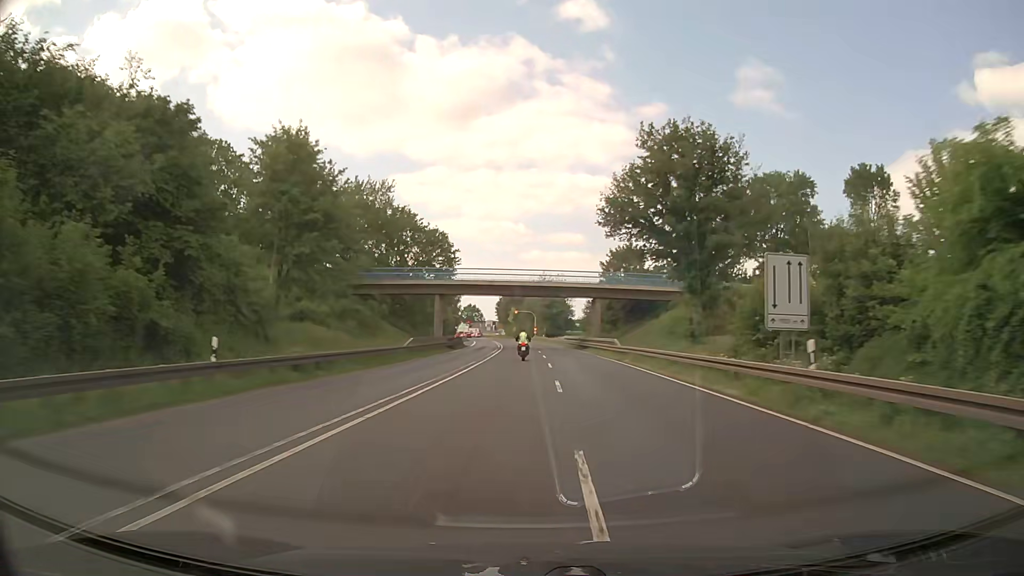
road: primary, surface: asphalt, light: Day
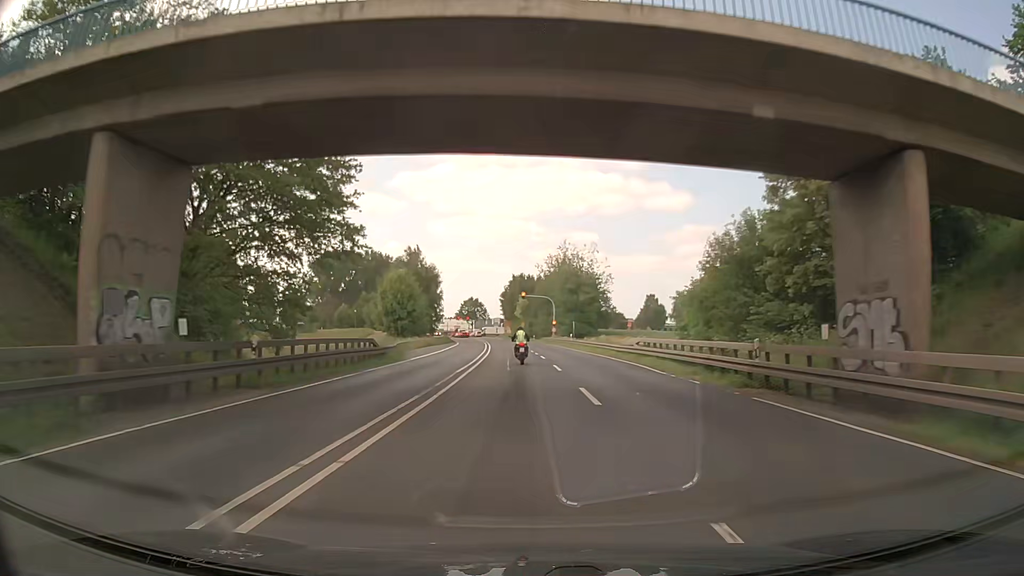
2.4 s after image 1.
(-0.1, +51.2) m; -1°
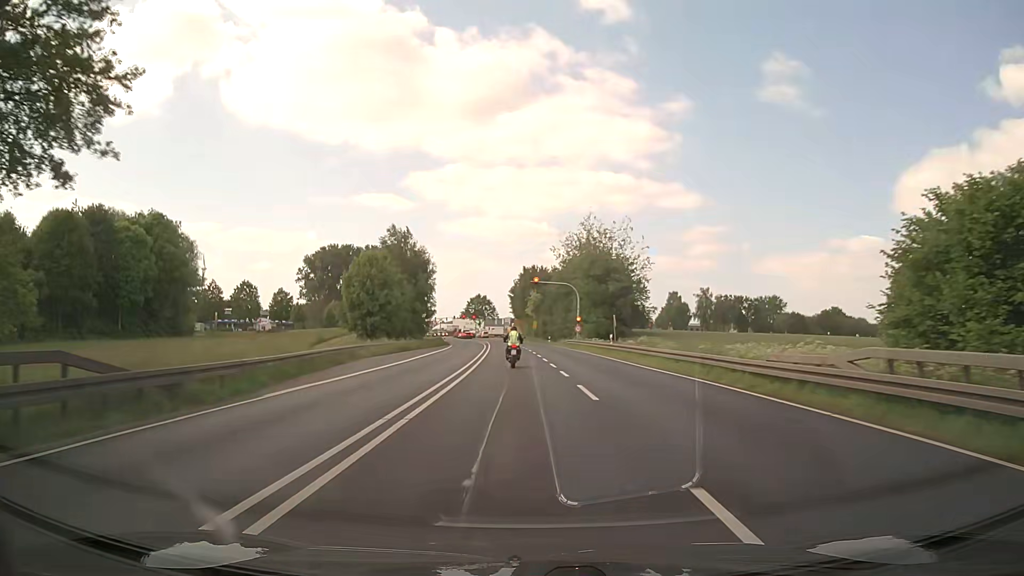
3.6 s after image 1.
(-0.3, +22.9) m; -2°
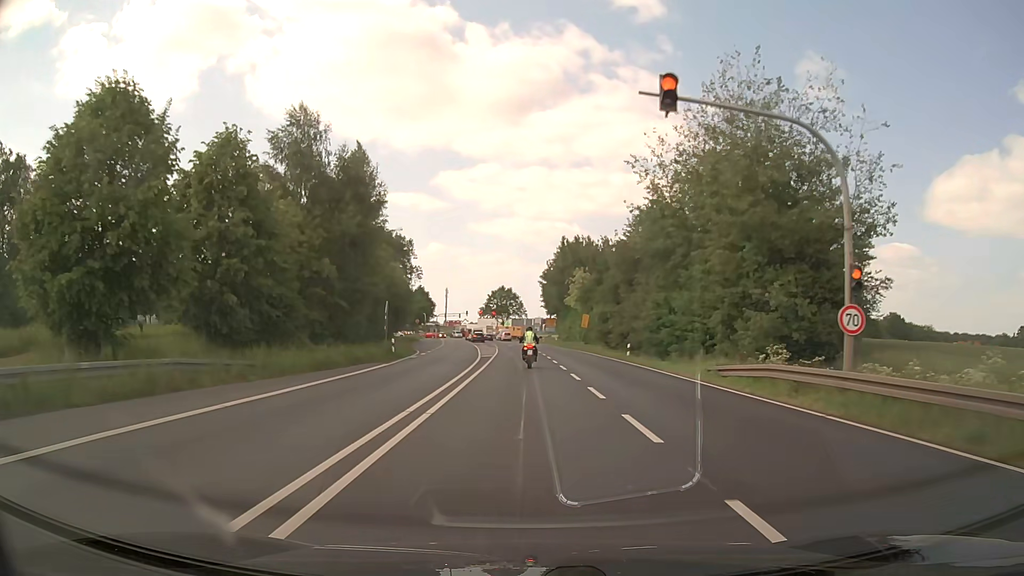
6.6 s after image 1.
(-0.9, +49.0) m; -2°
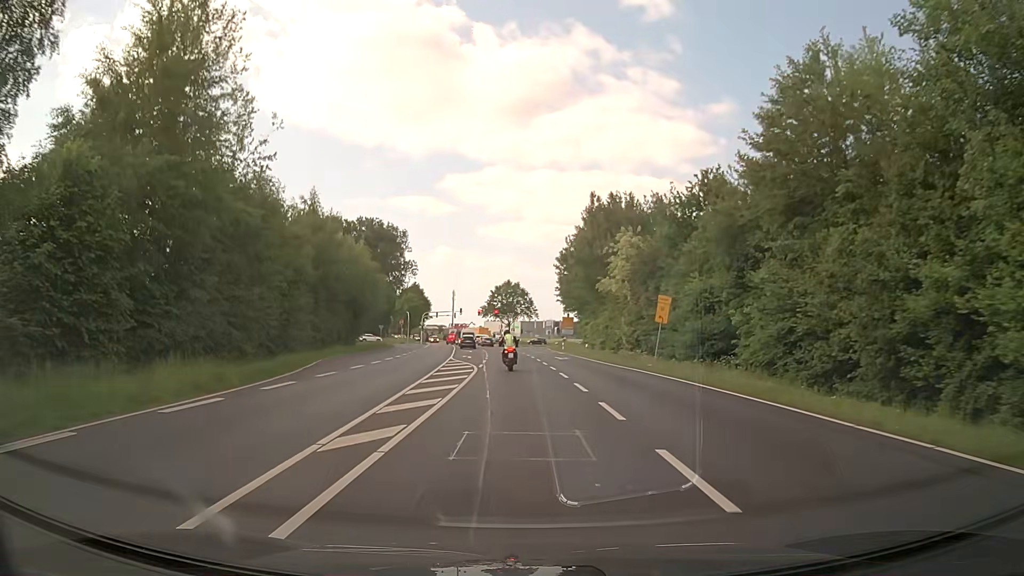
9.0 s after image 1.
(-0.2, +33.6) m; -1°
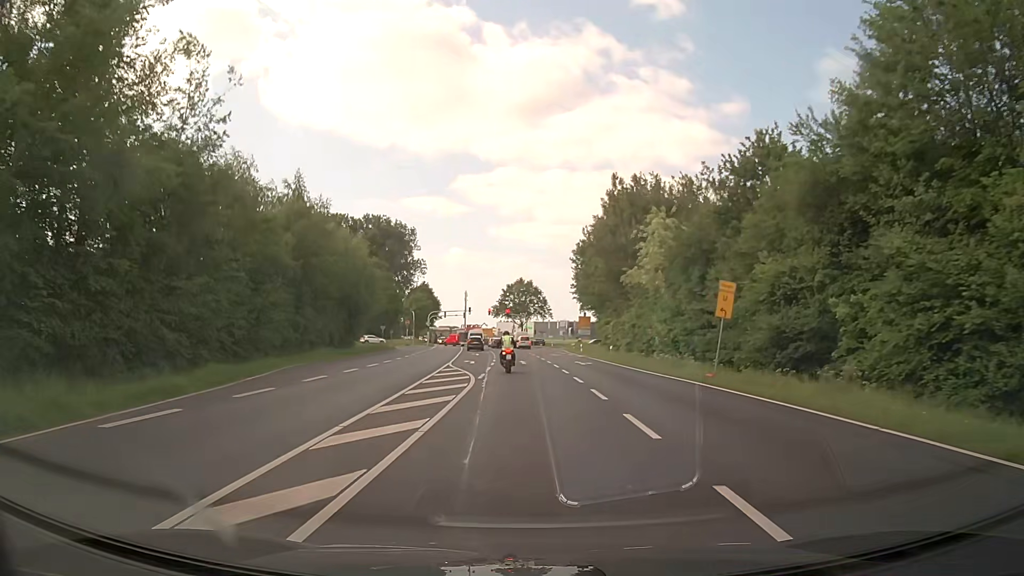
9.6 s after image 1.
(0.0, +8.1) m; -1°
